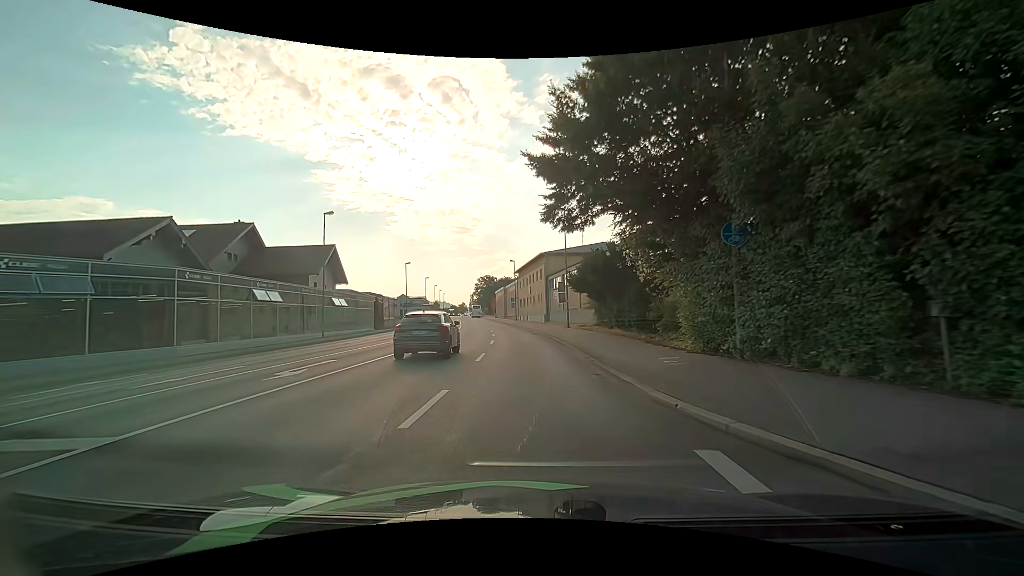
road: primary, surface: asphalt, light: Day
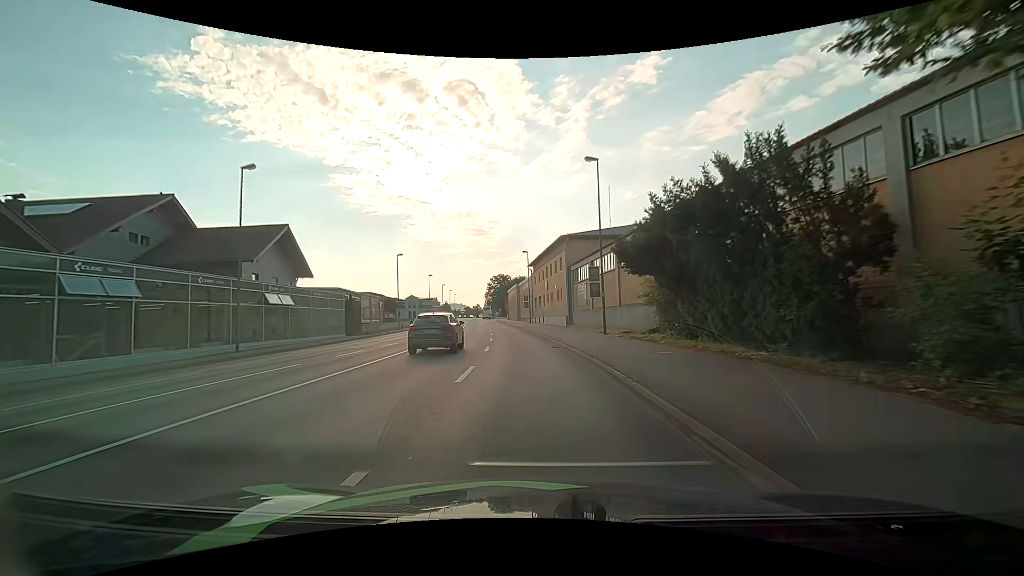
(-0.2, +14.0) m; -3°
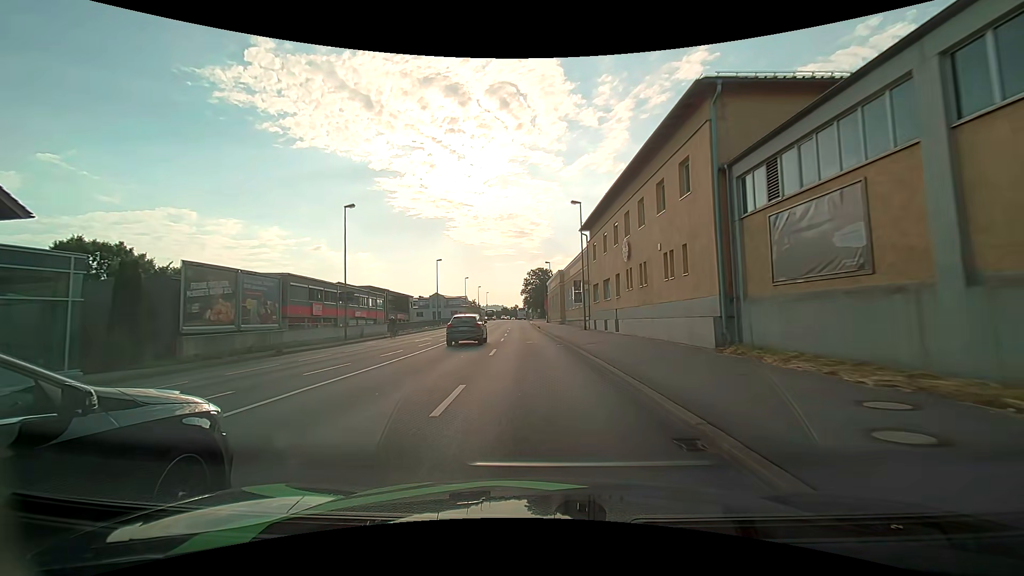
(-0.9, +31.0) m; -4°
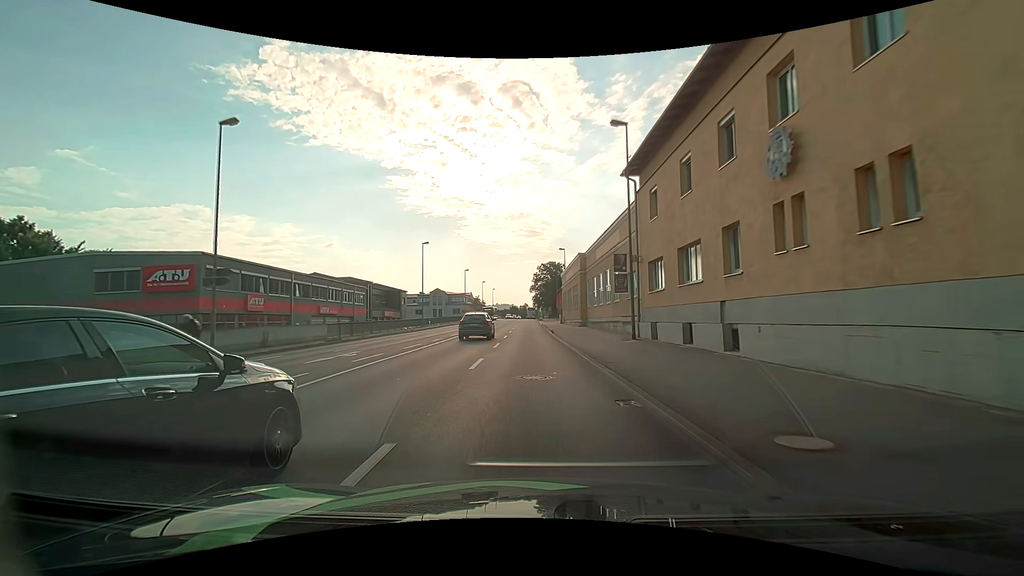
(-0.2, +16.1) m; -1°
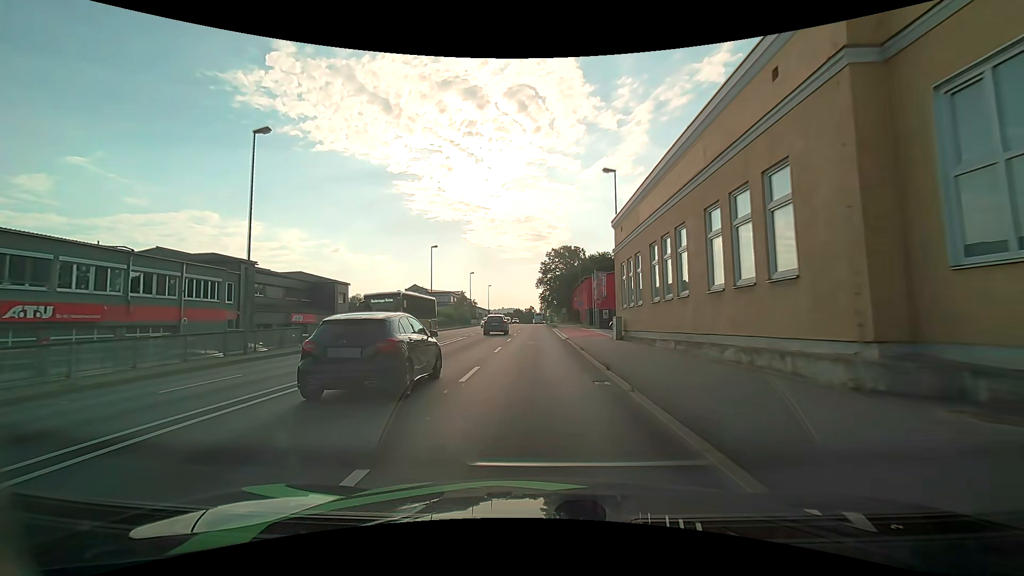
(-0.6, +38.1) m; -1°
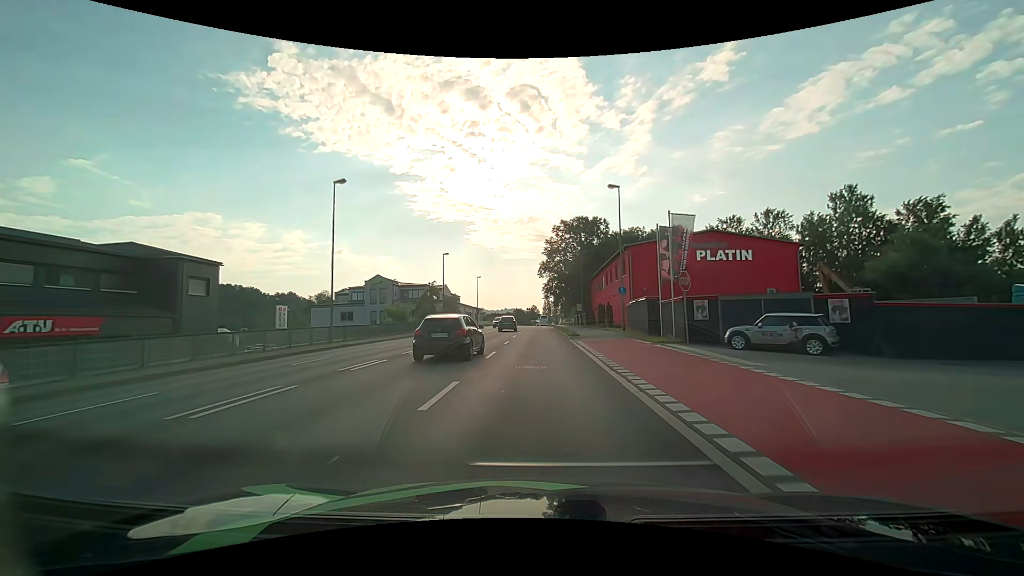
(0.0, +30.3) m; 0°
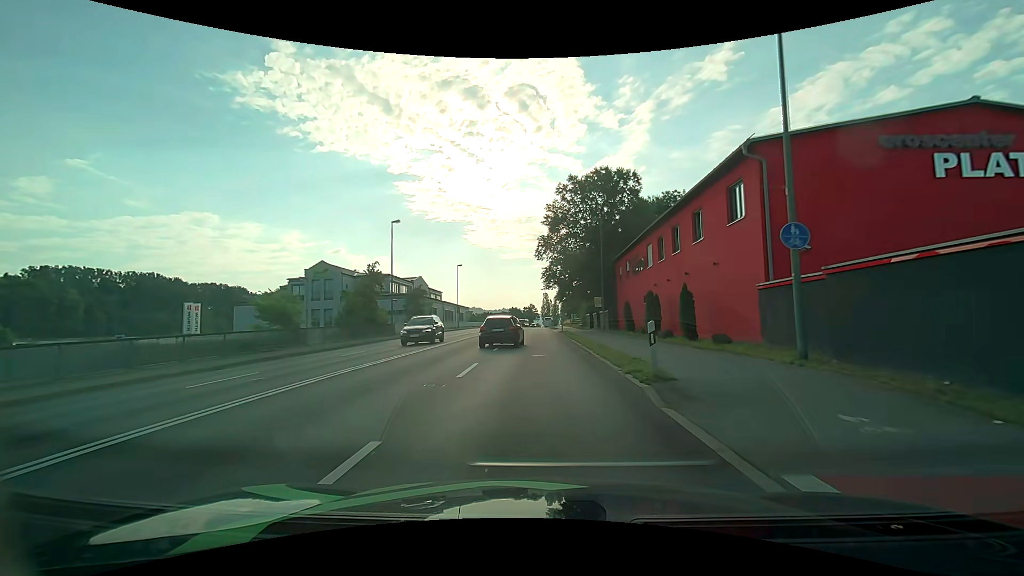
(0.0, +23.1) m; 0°
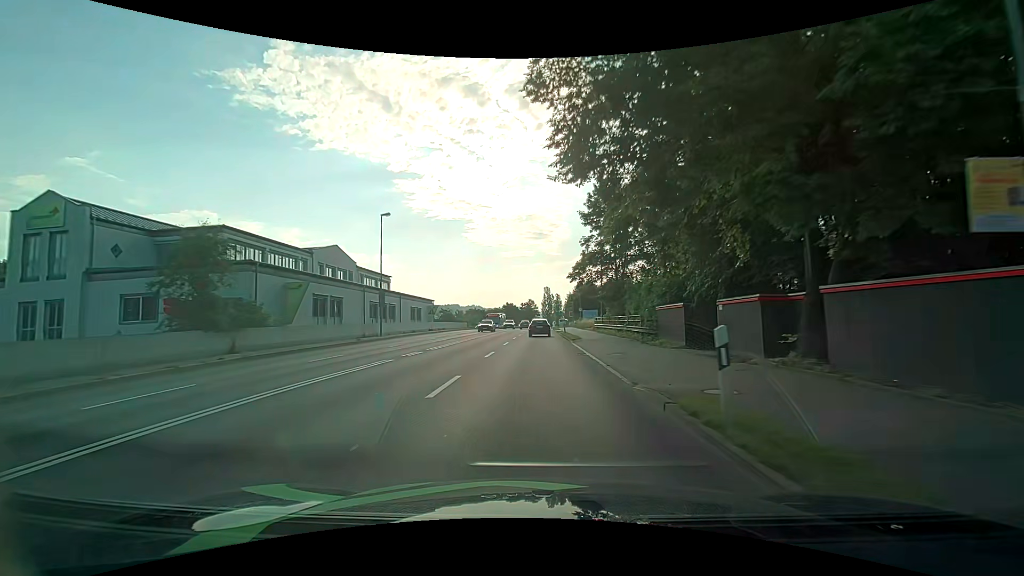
(-0.1, +39.1) m; 0°
(0, +10) (0, +20) (0, +30) (0, +40) (0, +50) (0, +60) (0, +70) (0, +80) (0, +90) (+1, +100) m
